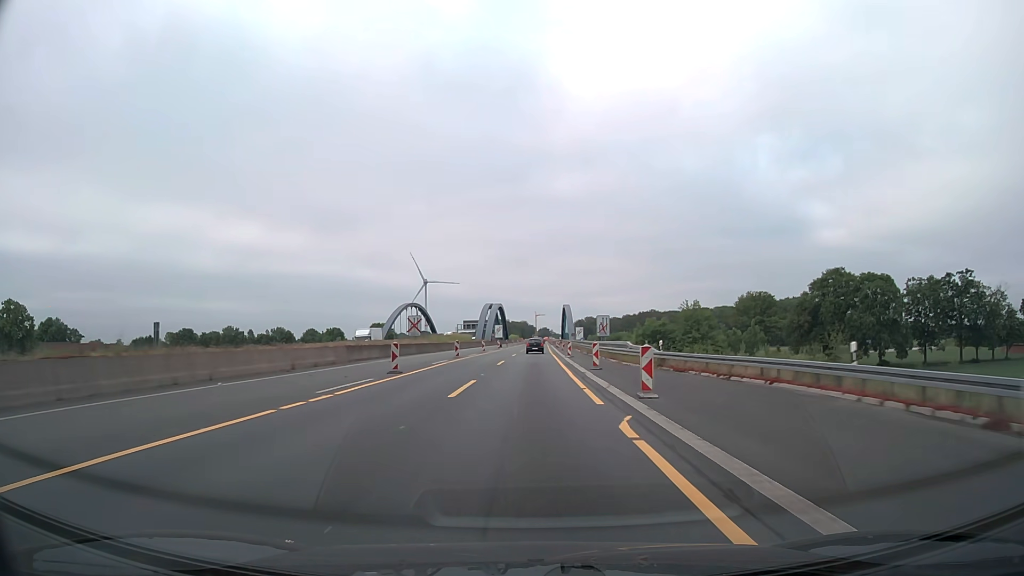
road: motorway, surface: asphalt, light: Day
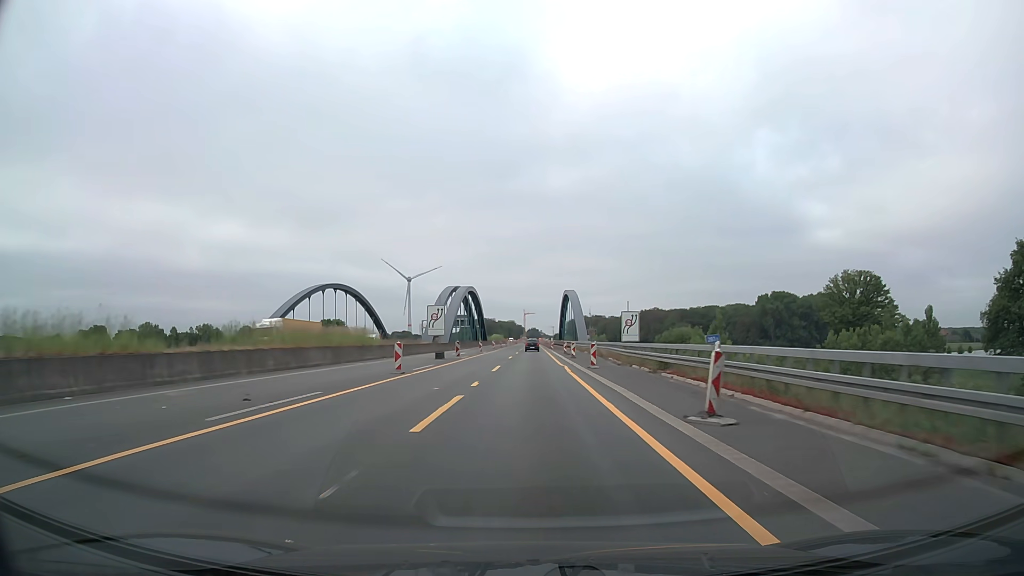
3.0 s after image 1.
(+0.7, +64.2) m; +1°
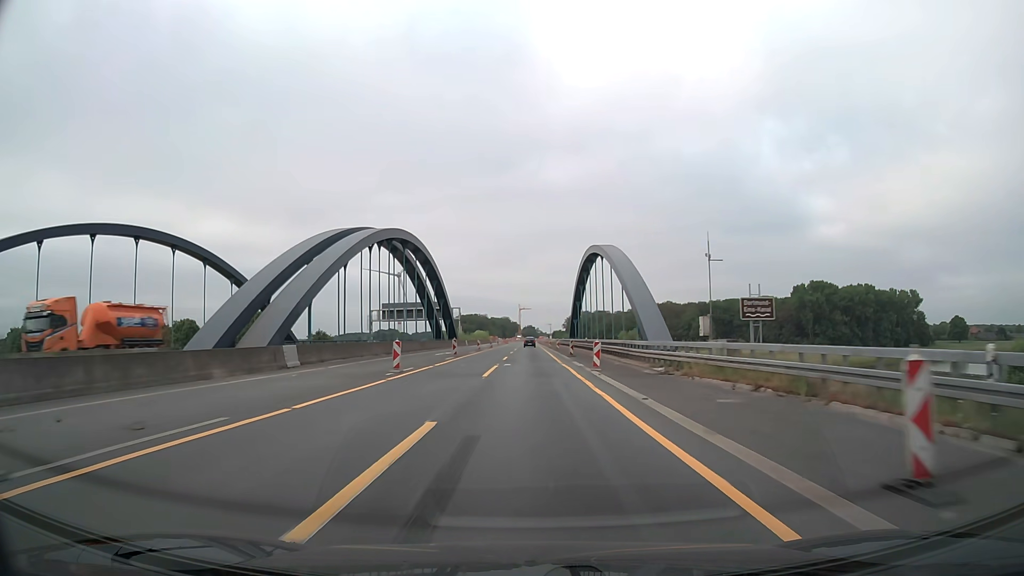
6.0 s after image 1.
(+0.5, +64.2) m; 0°
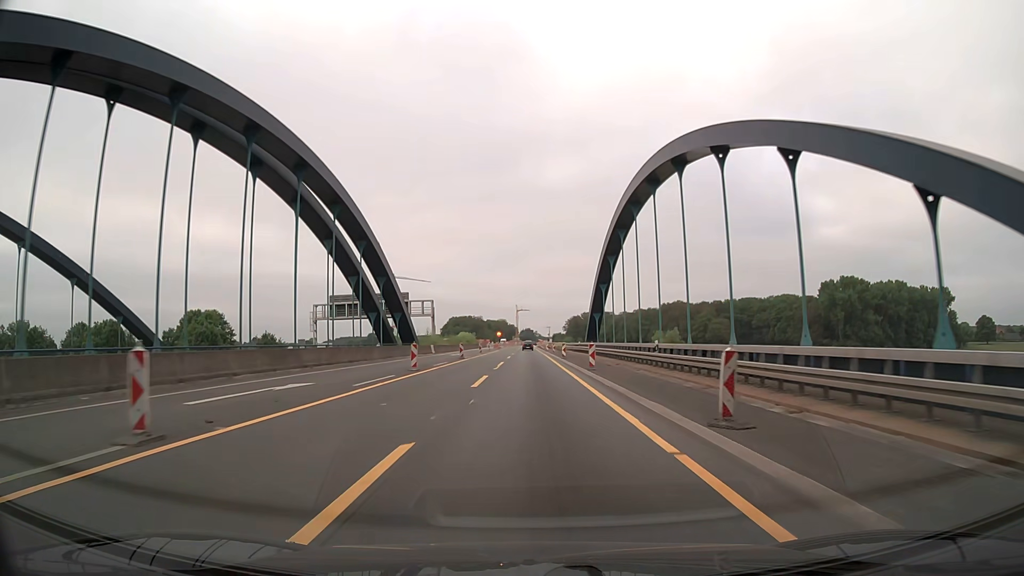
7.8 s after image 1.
(+0.1, +38.5) m; 0°
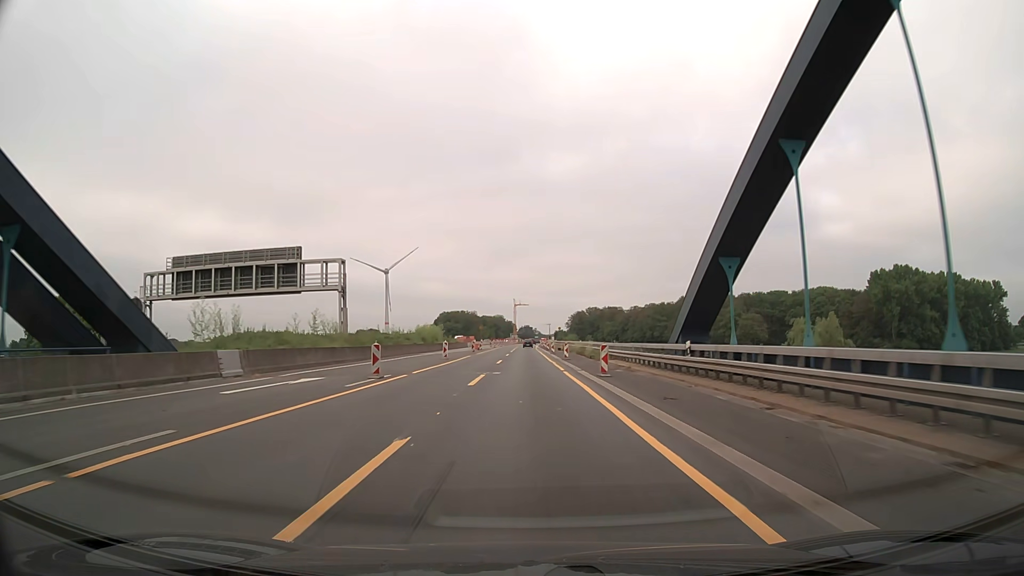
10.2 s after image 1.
(-0.1, +51.4) m; 0°
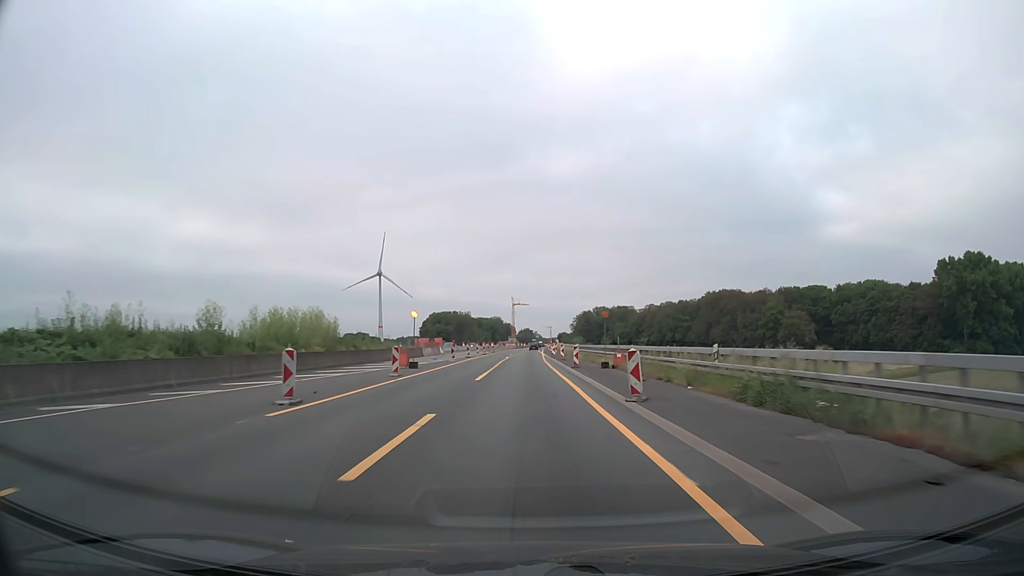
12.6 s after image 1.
(0.0, +51.4) m; 0°
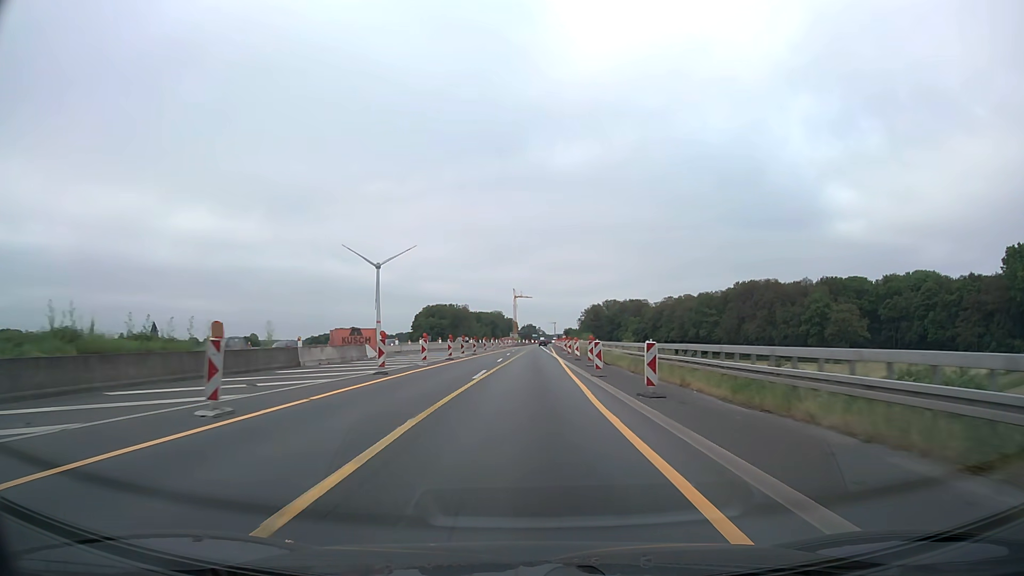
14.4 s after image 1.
(-0.1, +38.6) m; 0°
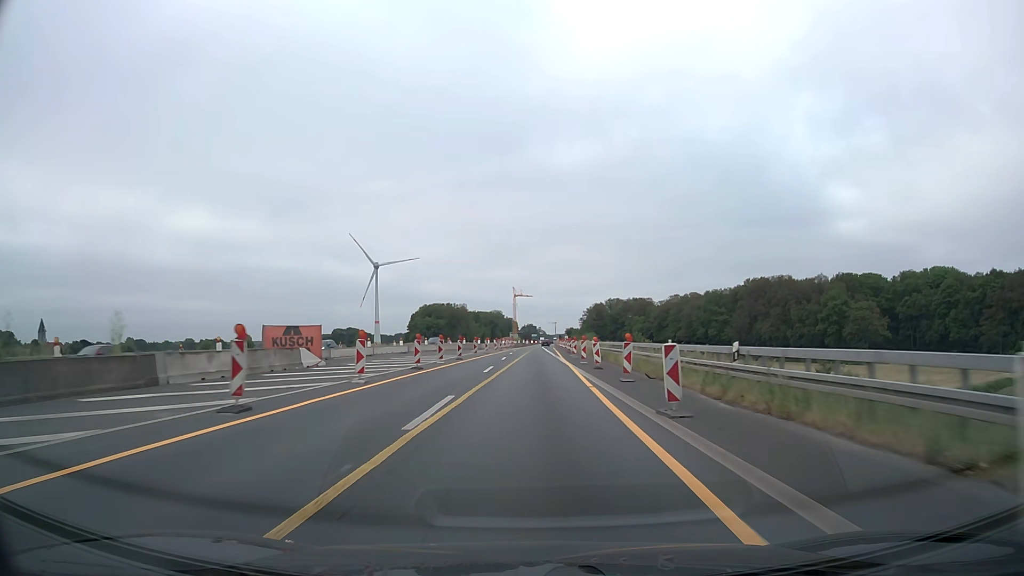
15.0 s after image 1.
(0.0, +12.9) m; 0°
(0, +10) (0, +20) (0, +30) (0, +40) (0, +50) (+1, +60) (+1, +70) (+1, +80) (+2, +90) (+2, +100) m
